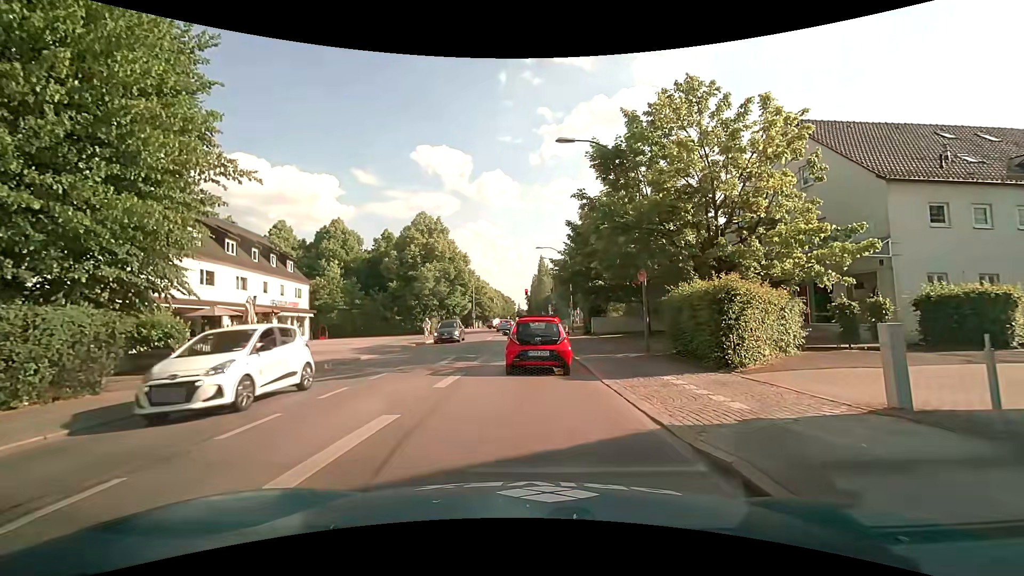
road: secondary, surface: asphalt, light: Day
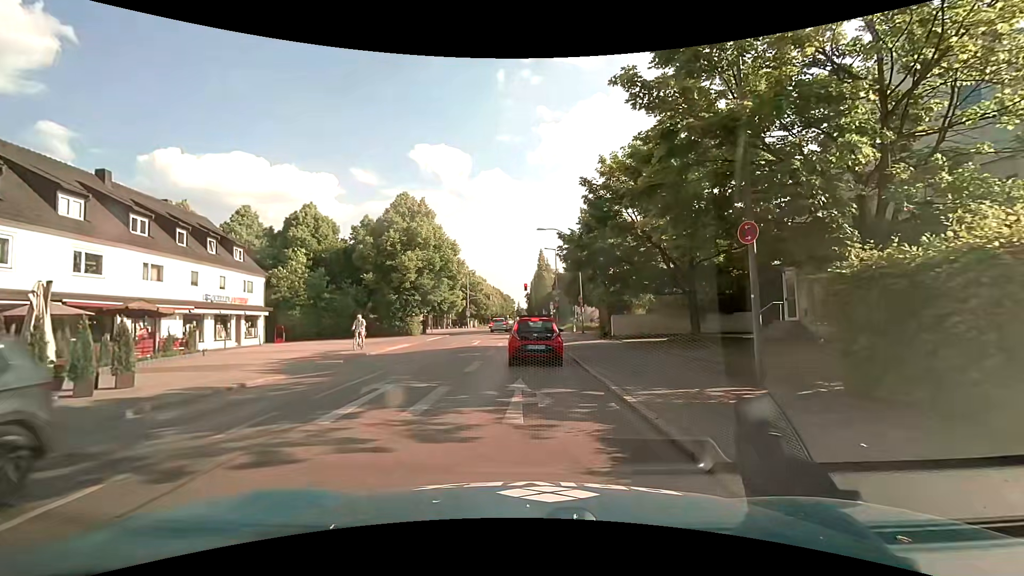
(-0.1, +8.7) m; 0°
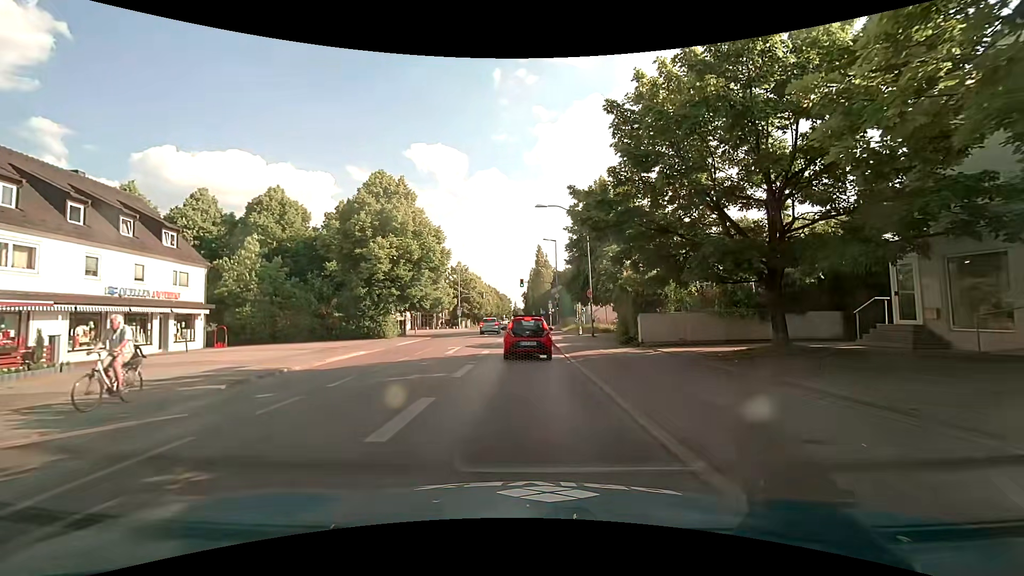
(-0.1, +7.5) m; +1°
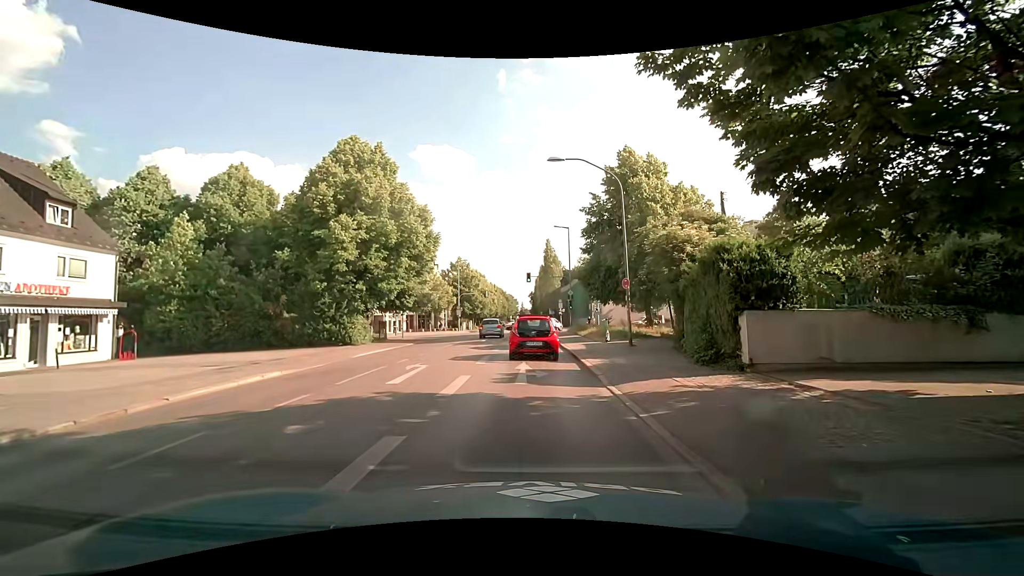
(-0.3, +8.8) m; -3°
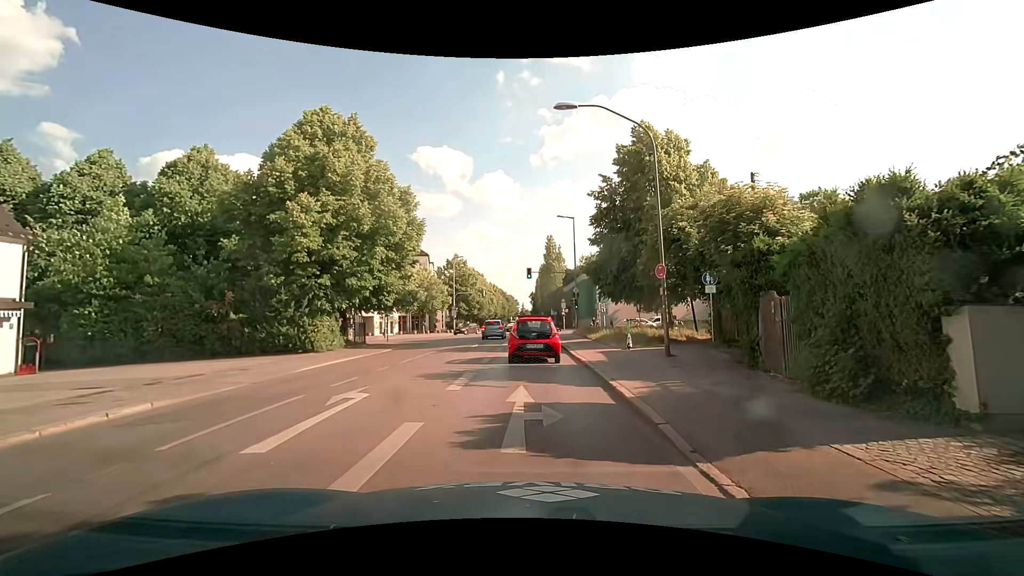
(+0.1, +5.4) m; +1°
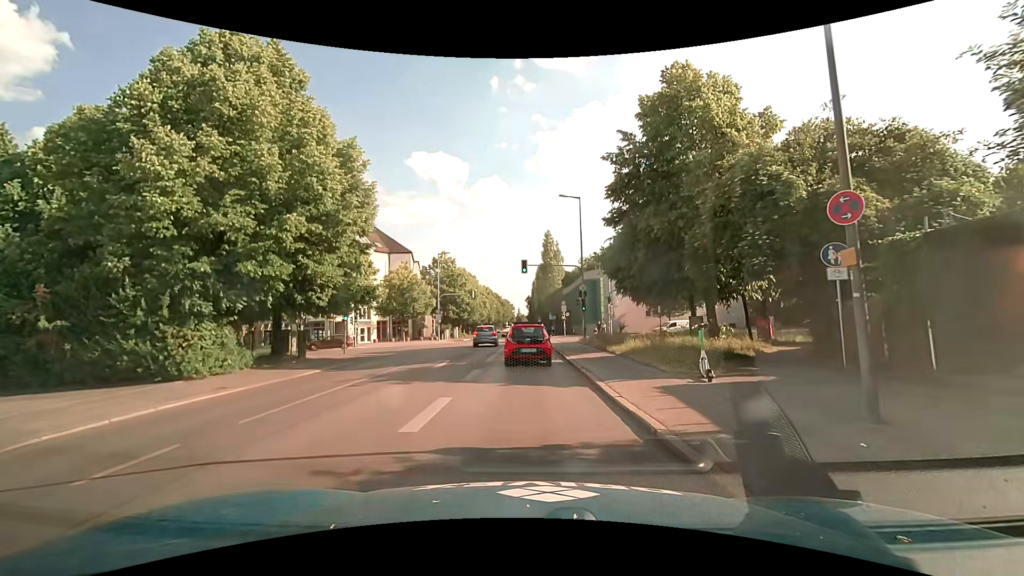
(0.0, +9.2) m; 0°
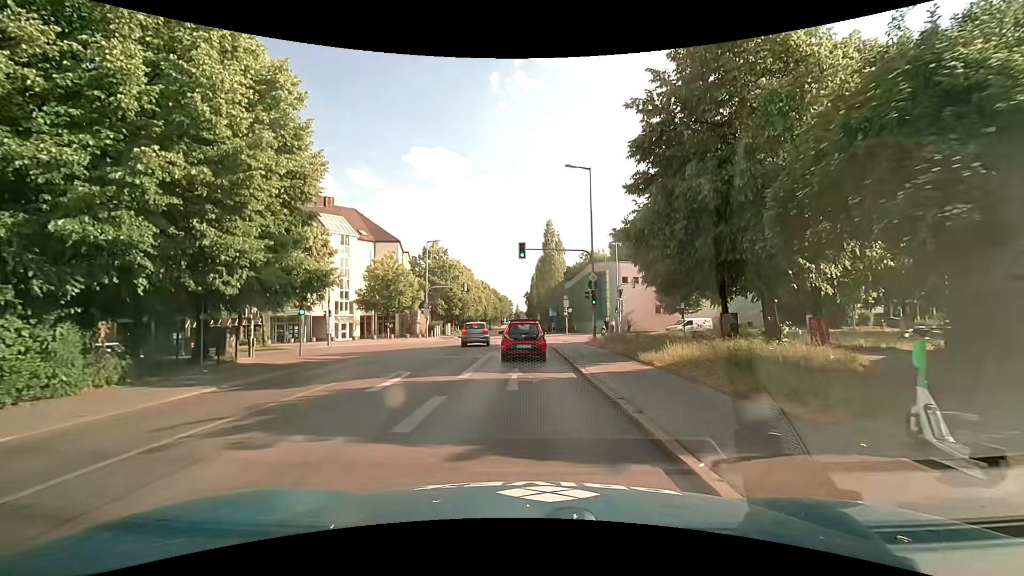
(0.0, +6.4) m; +1°
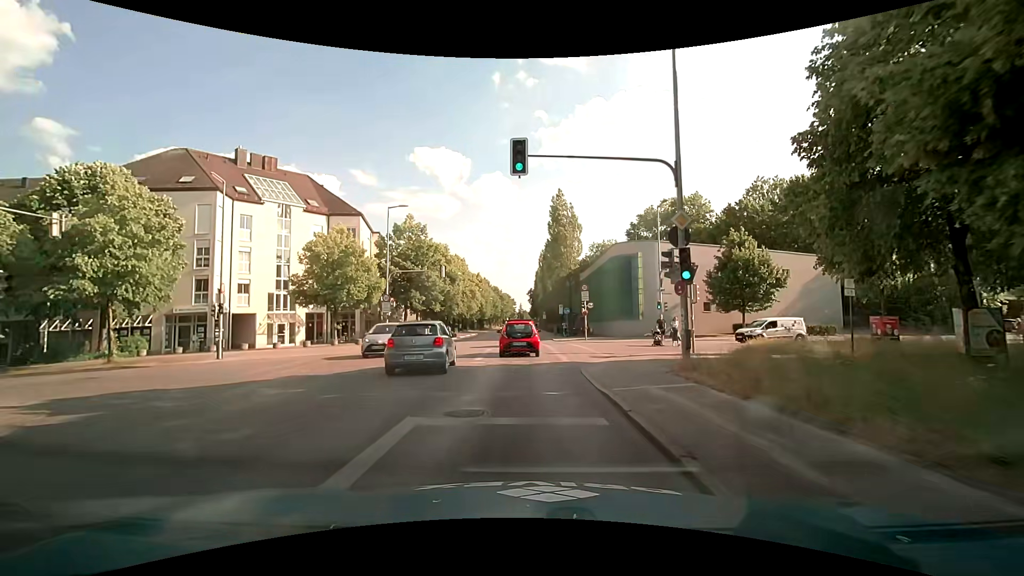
(-0.1, +16.7) m; -1°
(0, +10) (0, +20) (0, +30) (-1, +40) (-1, +50) (-1, +60) (-1, +70) (-1, +80) (-1, +90) (-2, +100) m
